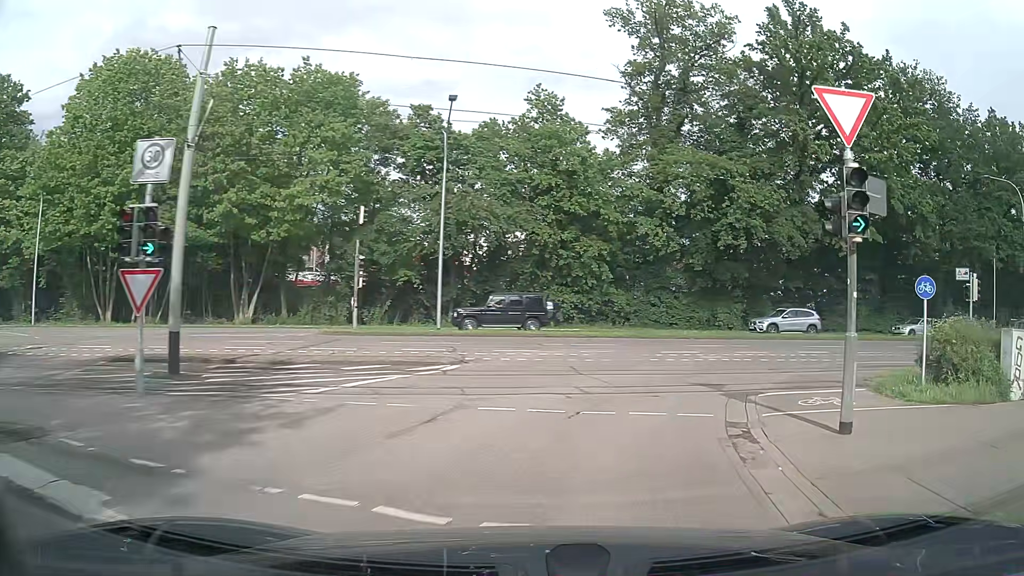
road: residential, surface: asphalt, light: Day
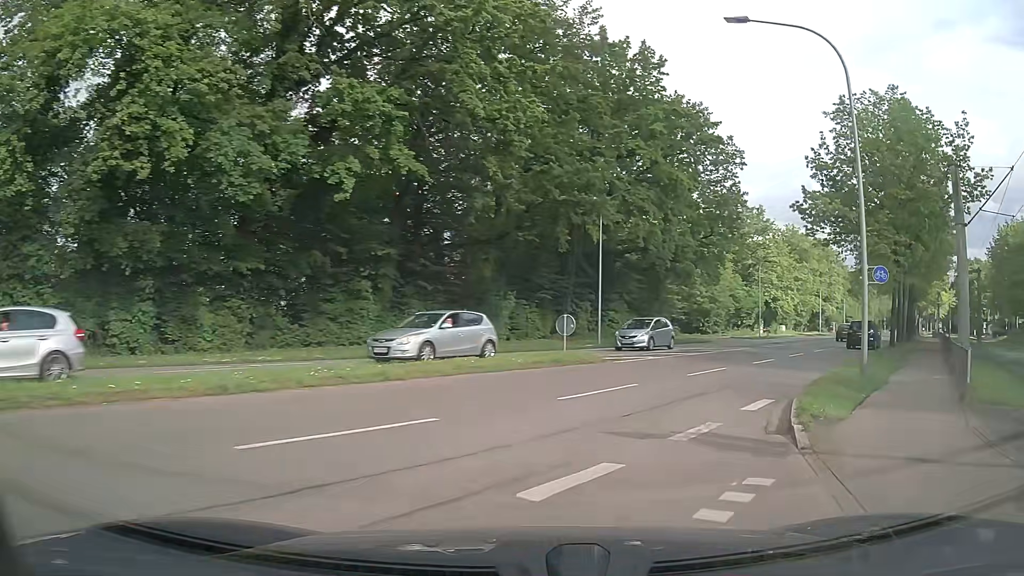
(+8.5, +22.4) m; +44°
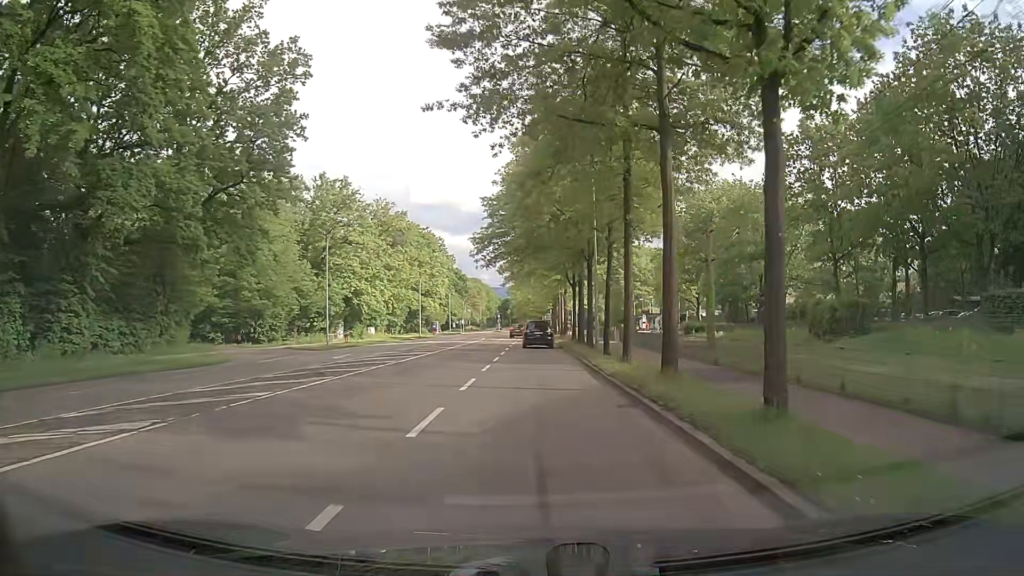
(+10.1, +24.4) m; +34°
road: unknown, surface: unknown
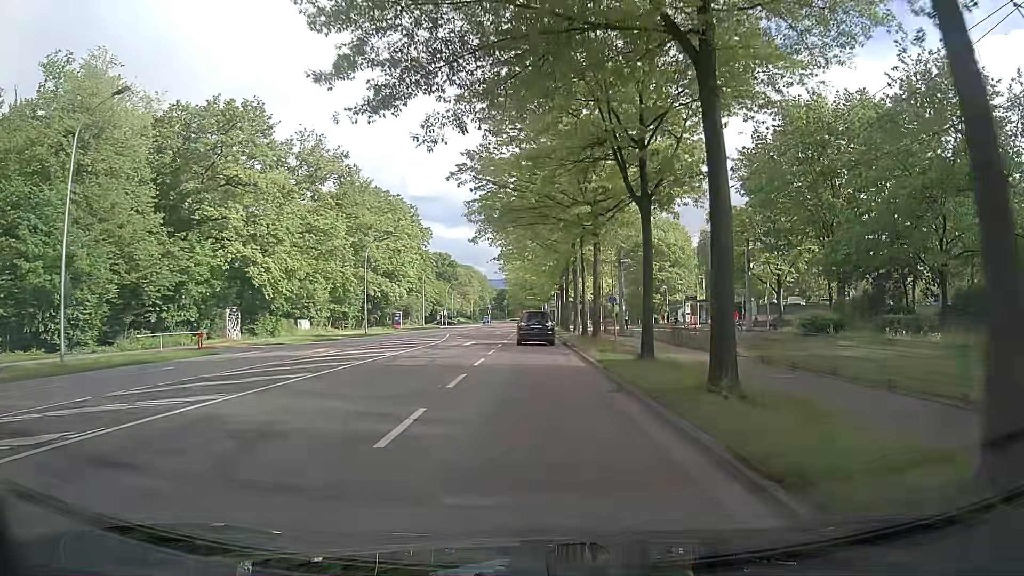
(-0.3, +31.3) m; 0°
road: secondary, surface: asphalt
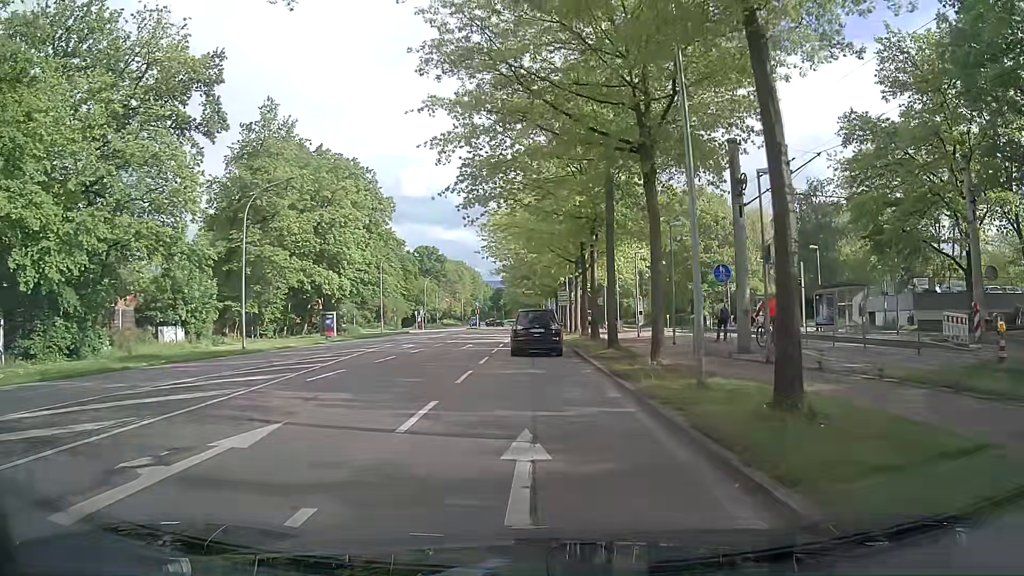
(-0.1, +29.1) m; 0°
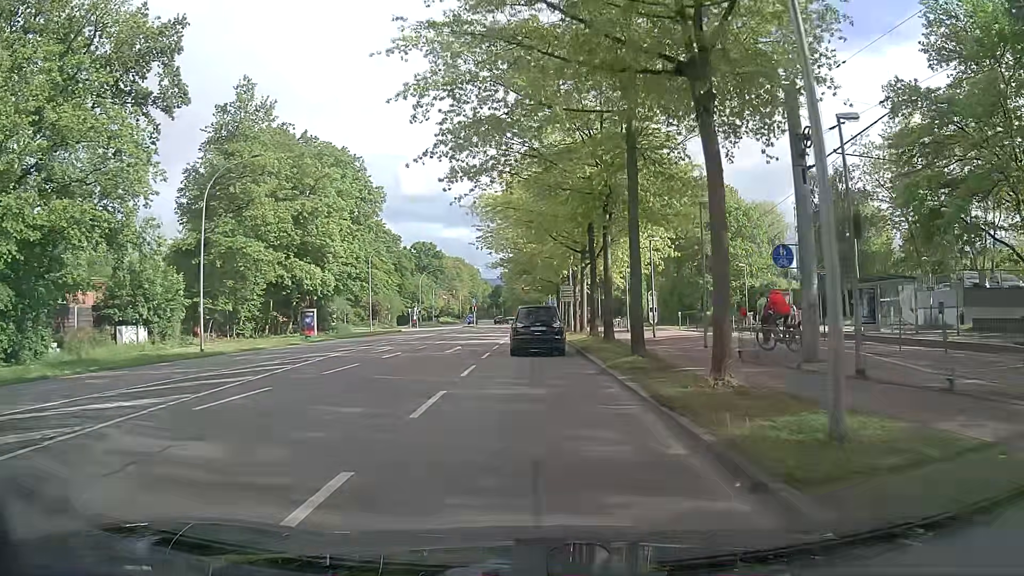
(0.0, +5.3) m; 0°
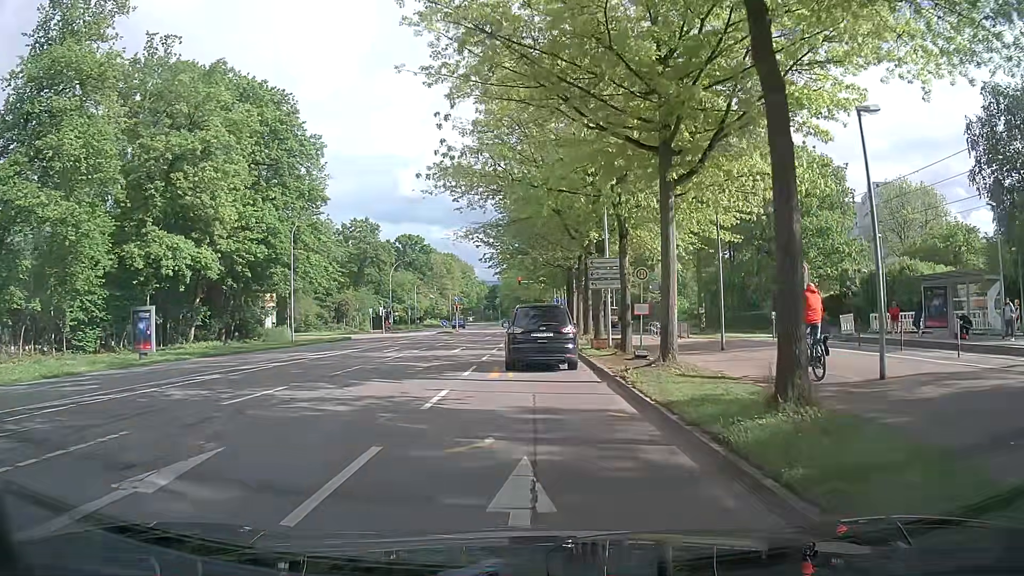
(0.0, +23.8) m; 0°
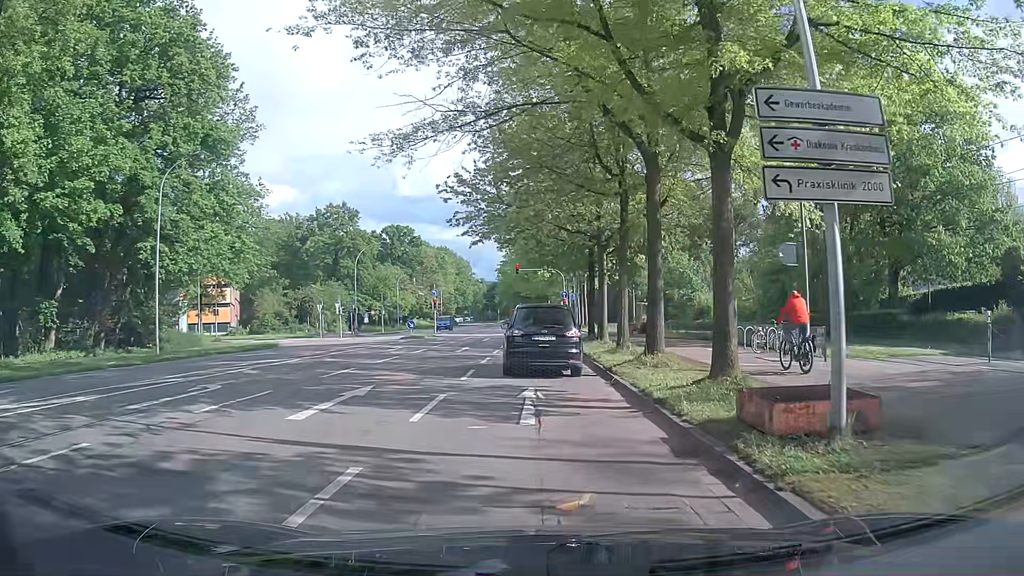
(+0.1, +18.9) m; -1°
